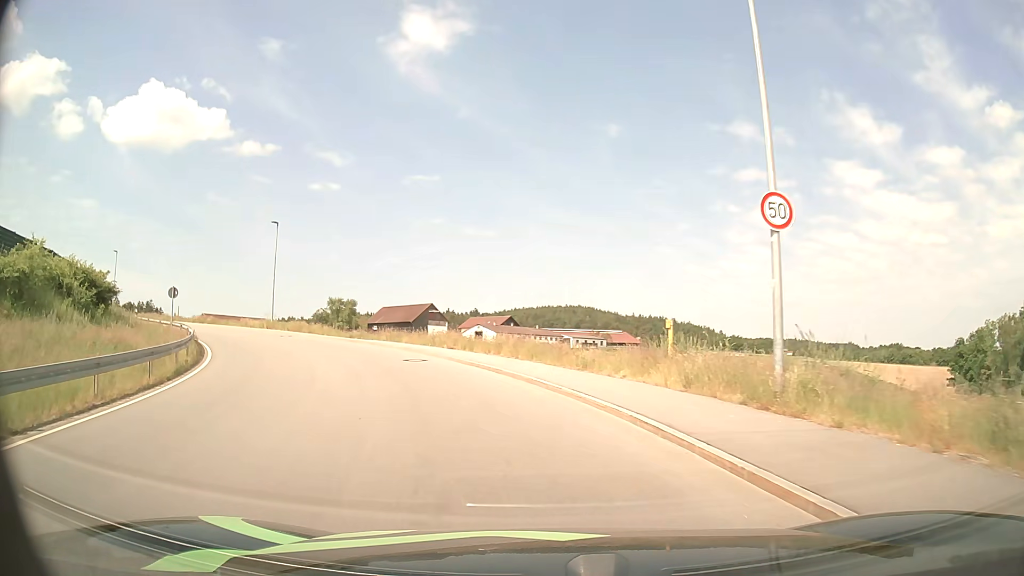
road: unclassified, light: Day
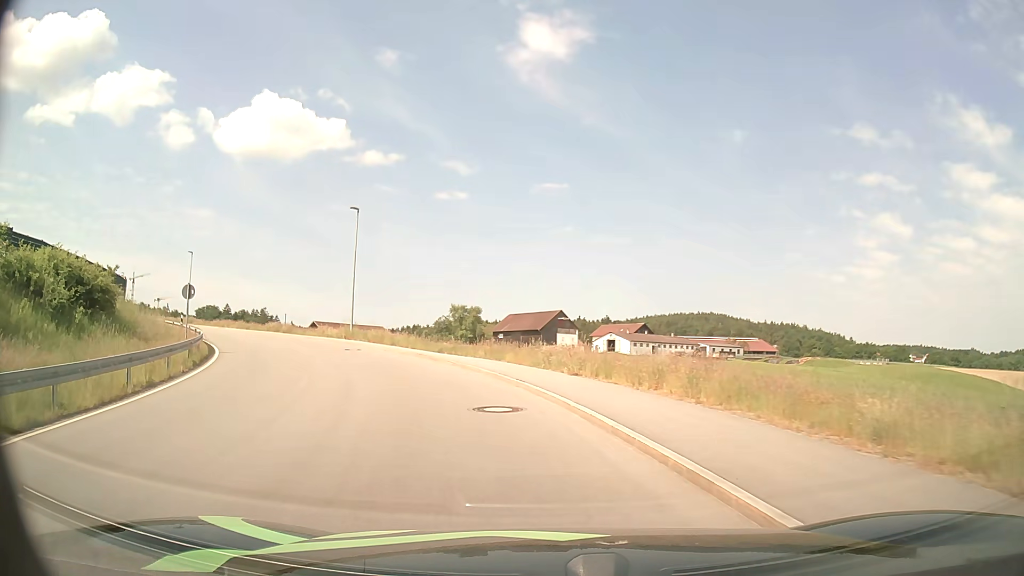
(-1.1, +10.6) m; -11°
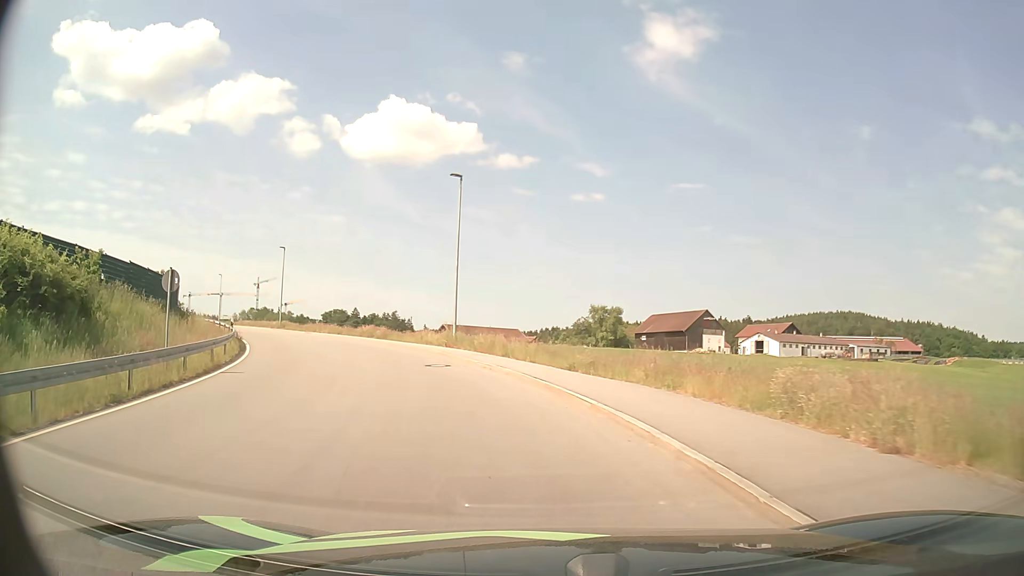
(-1.1, +10.5) m; -12°
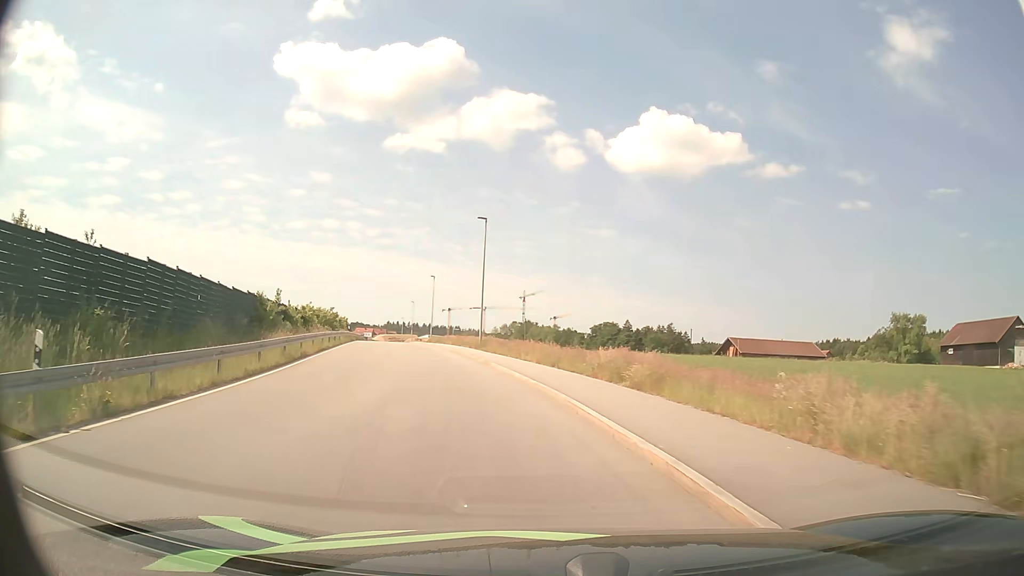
(-6.0, +26.8) m; -23°
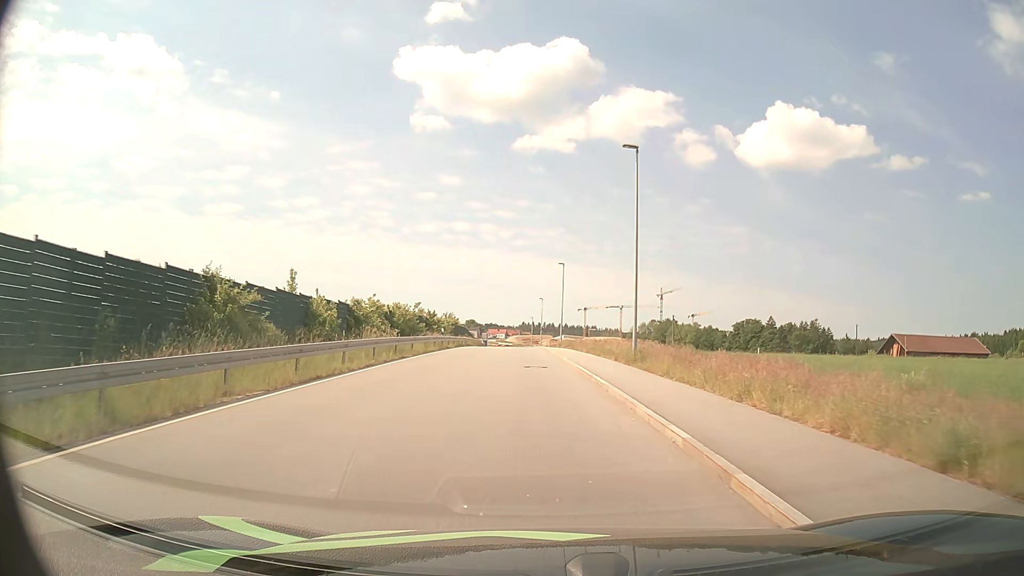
(-2.1, +16.9) m; -12°
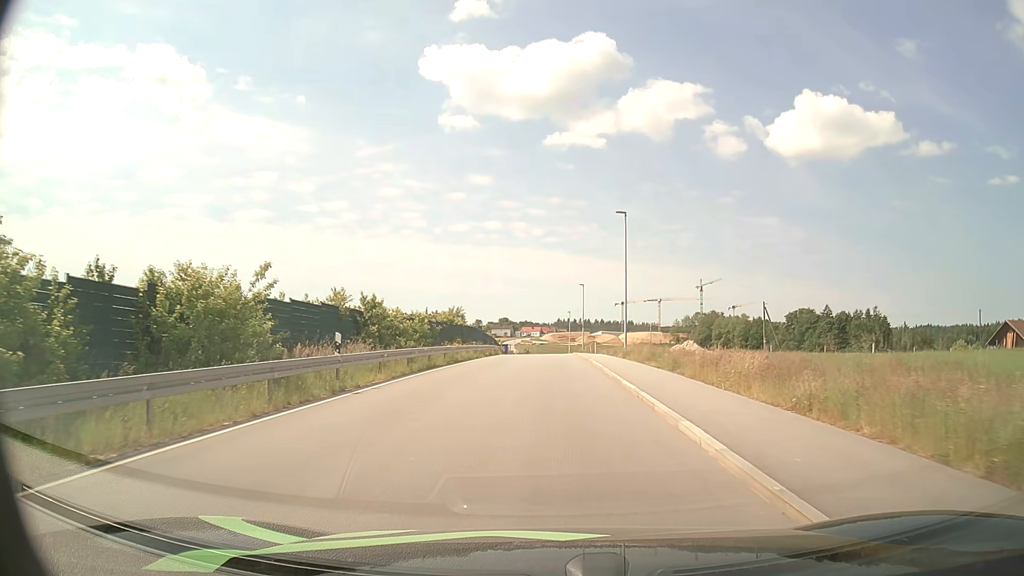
(-1.0, +28.2) m; -3°
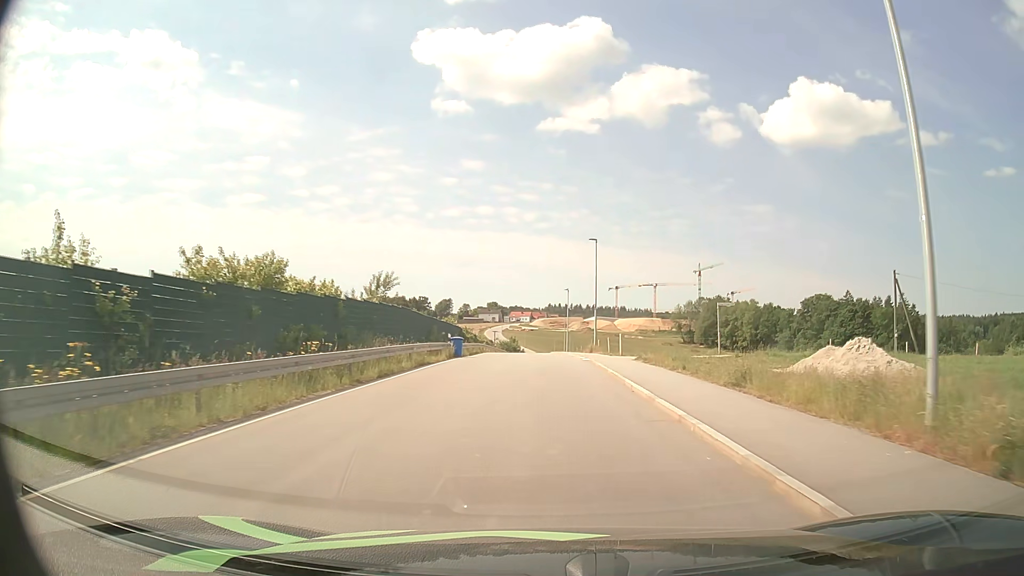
(-0.2, +31.1) m; 0°
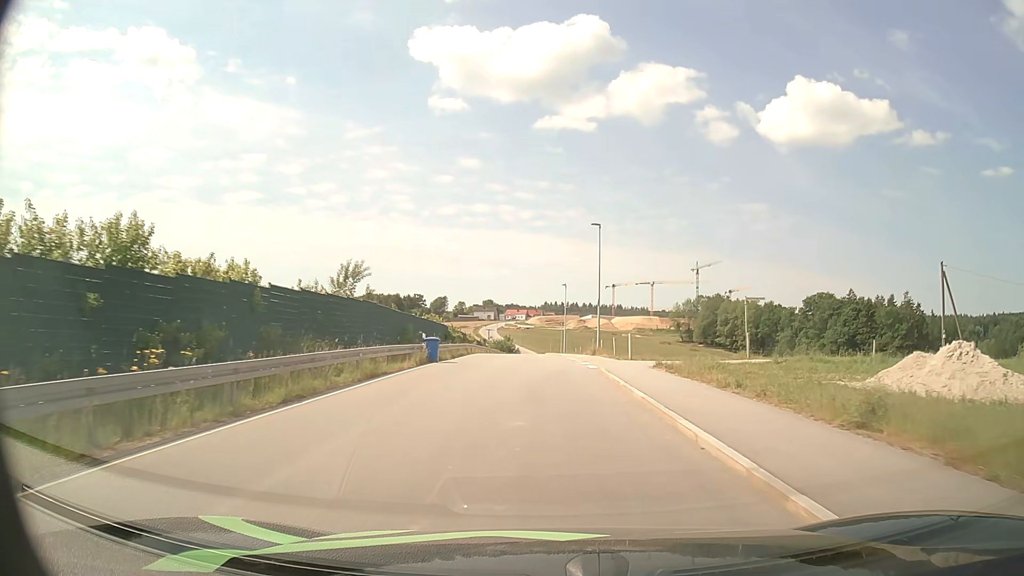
(0.0, +6.6) m; 0°
(0, +10) (0, +20) (0, +30) (0, +40) (-1, +50) (-1, +60) (-2, +70) (-2, +80) (-2, +90) (-2, +100) m
